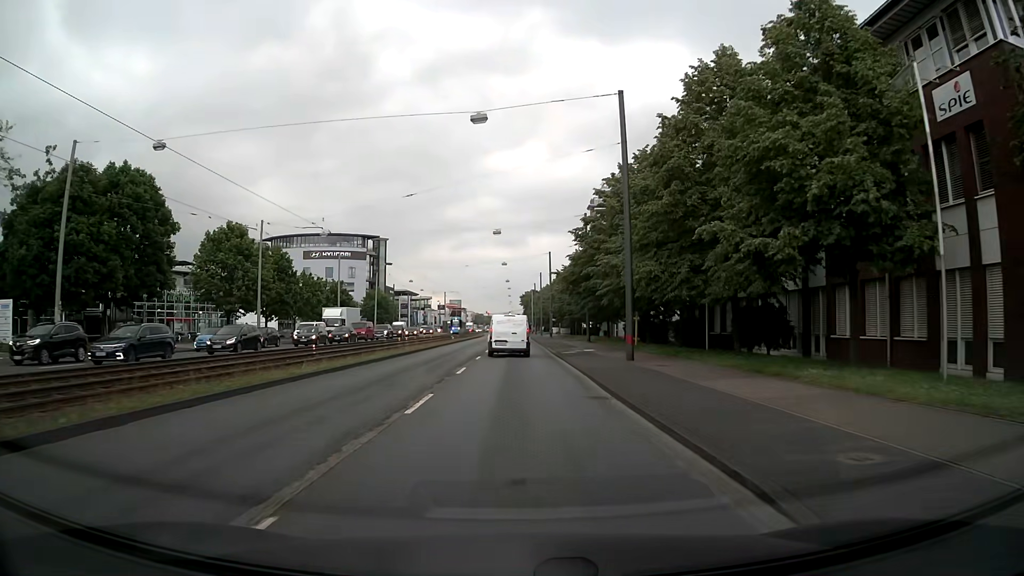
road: primary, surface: asphalt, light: Day
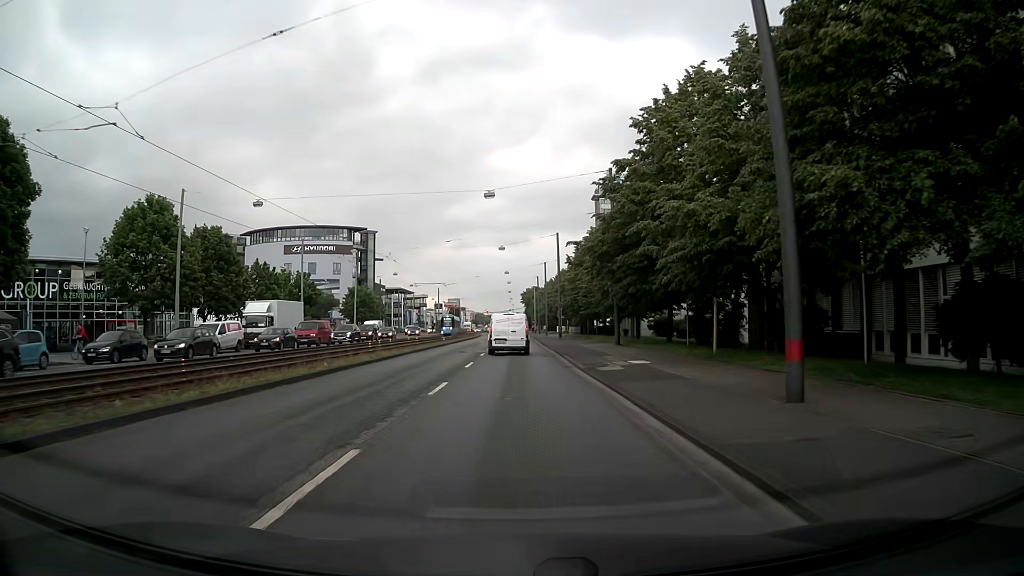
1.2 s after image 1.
(0.0, +15.5) m; 0°
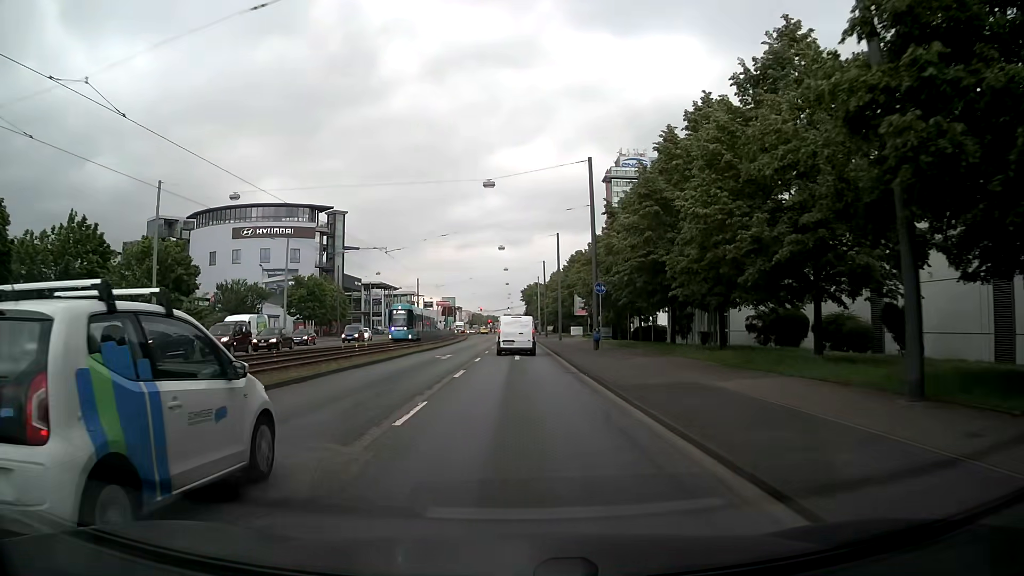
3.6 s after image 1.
(+0.2, +31.0) m; 0°
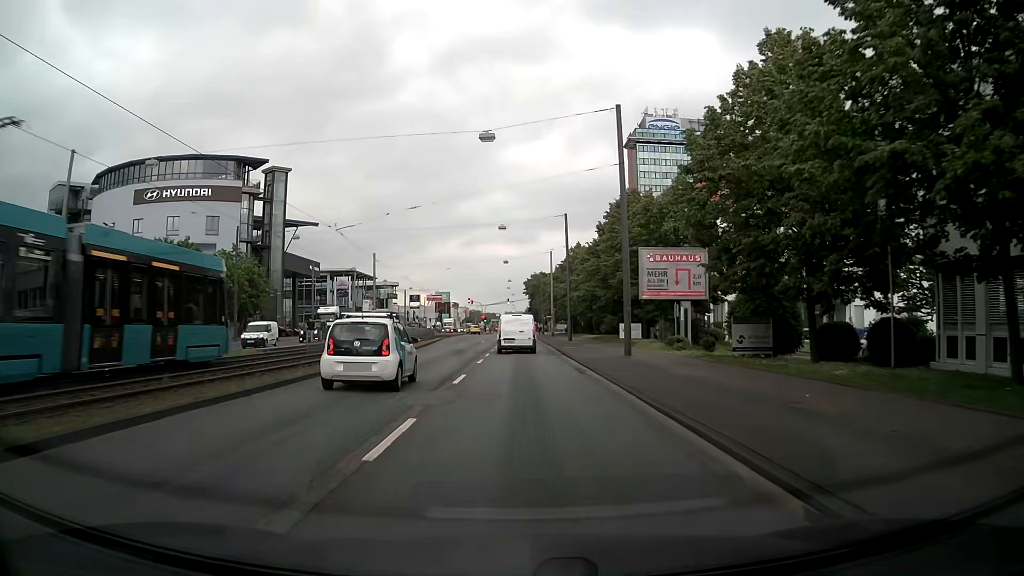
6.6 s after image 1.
(+0.1, +38.7) m; 0°
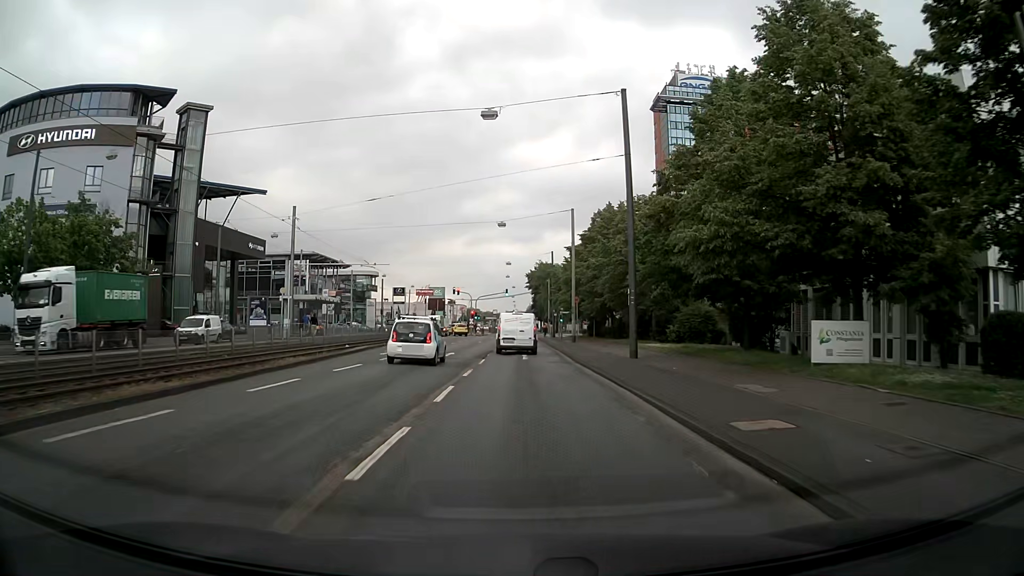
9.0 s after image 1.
(+0.1, +31.1) m; 0°
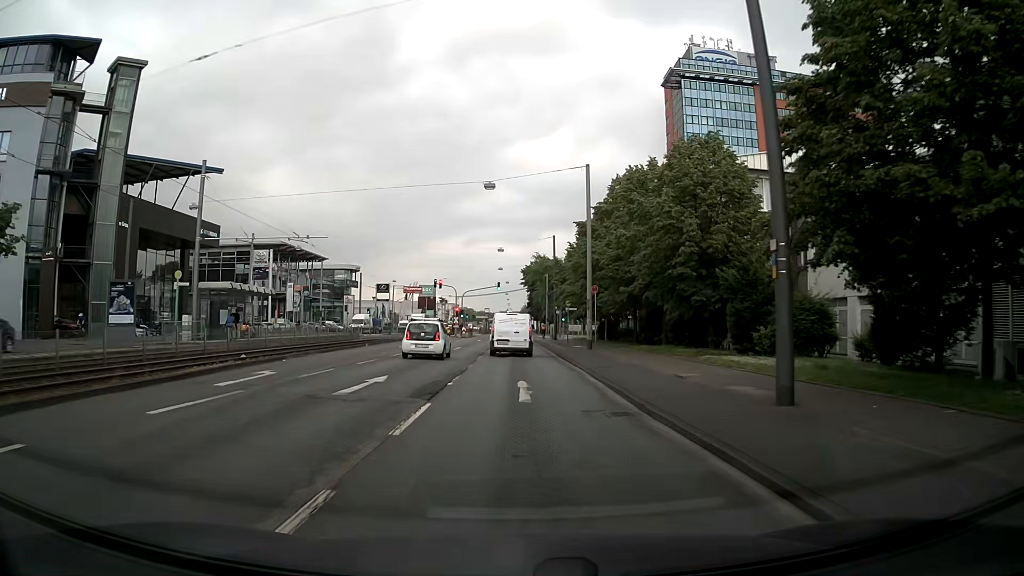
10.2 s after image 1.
(+0.2, +15.5) m; 0°
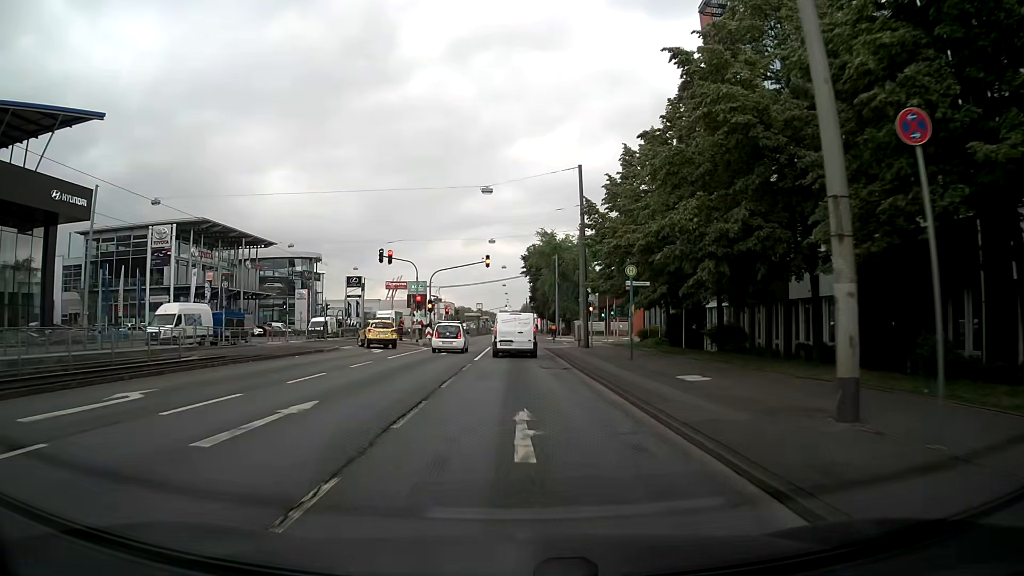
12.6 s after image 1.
(+0.2, +30.6) m; 0°
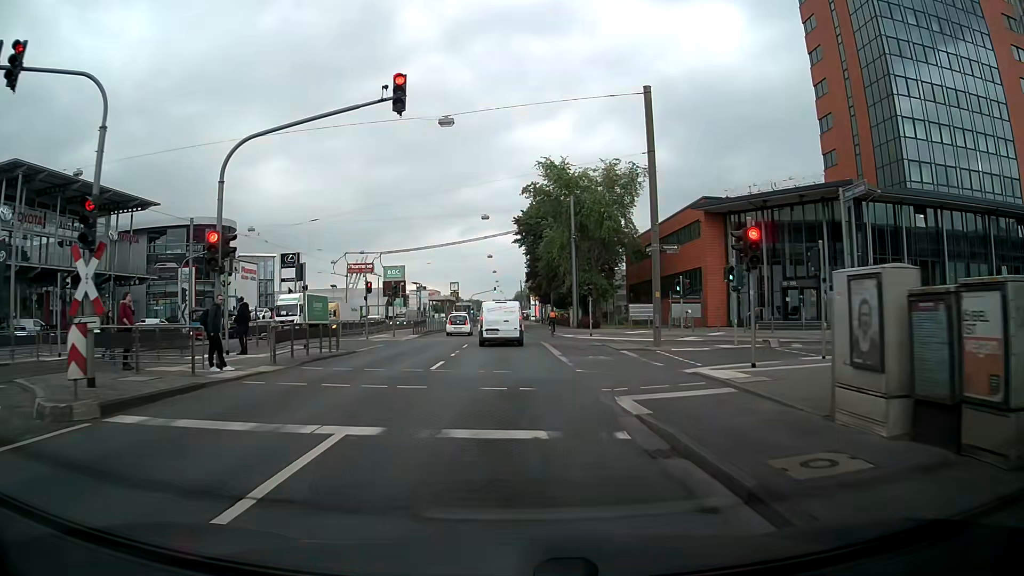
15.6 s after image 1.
(+0.4, +36.4) m; +1°
